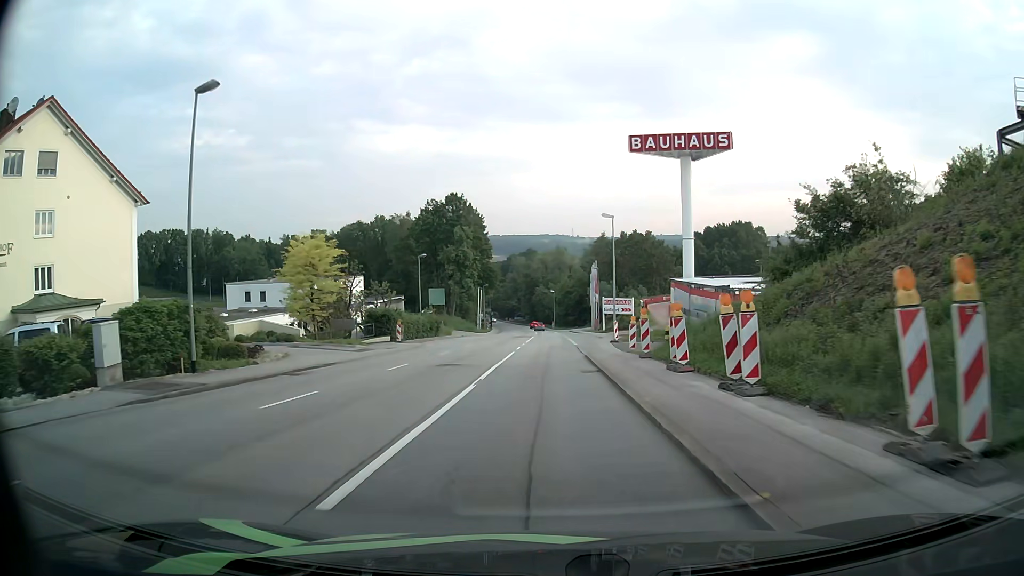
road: tertiary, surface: asphalt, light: Day
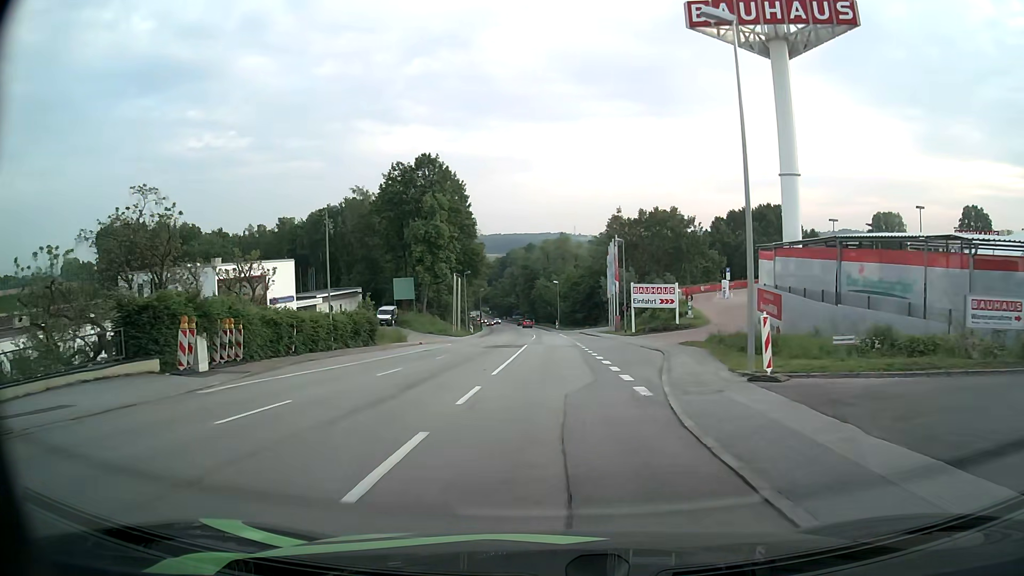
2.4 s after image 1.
(0.0, +28.9) m; 0°
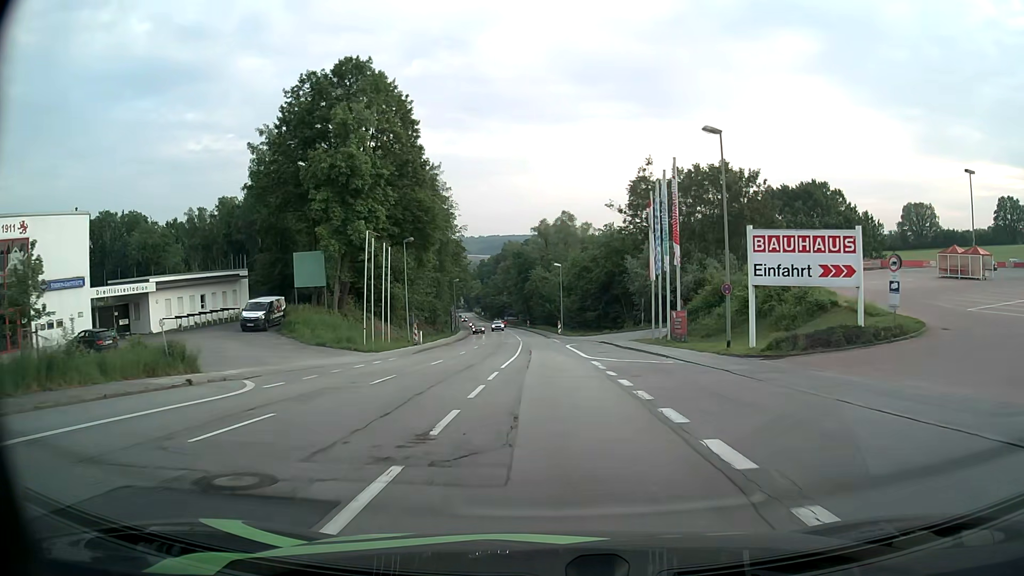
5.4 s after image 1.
(-0.1, +36.3) m; 0°
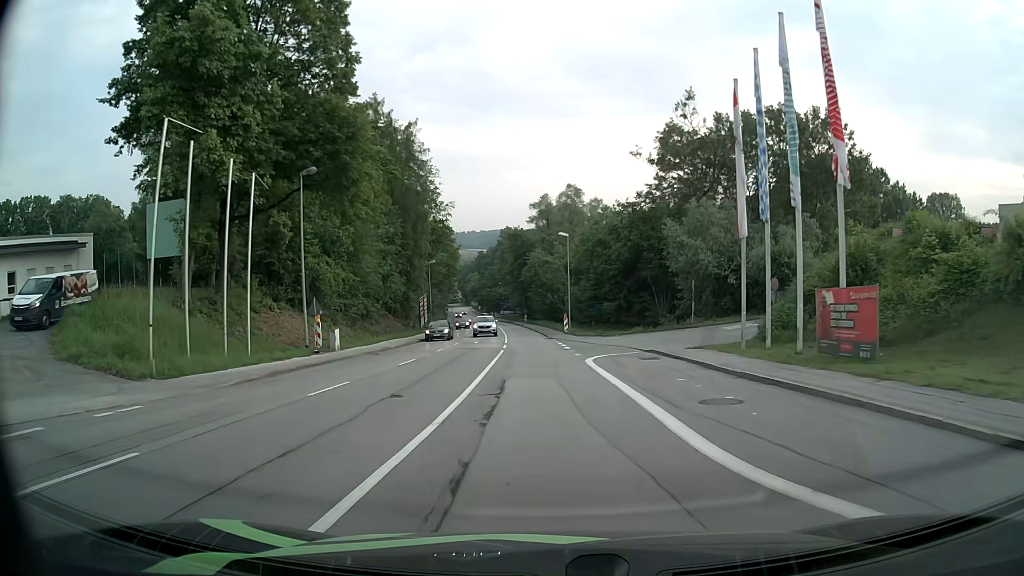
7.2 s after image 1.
(-0.1, +22.7) m; 0°
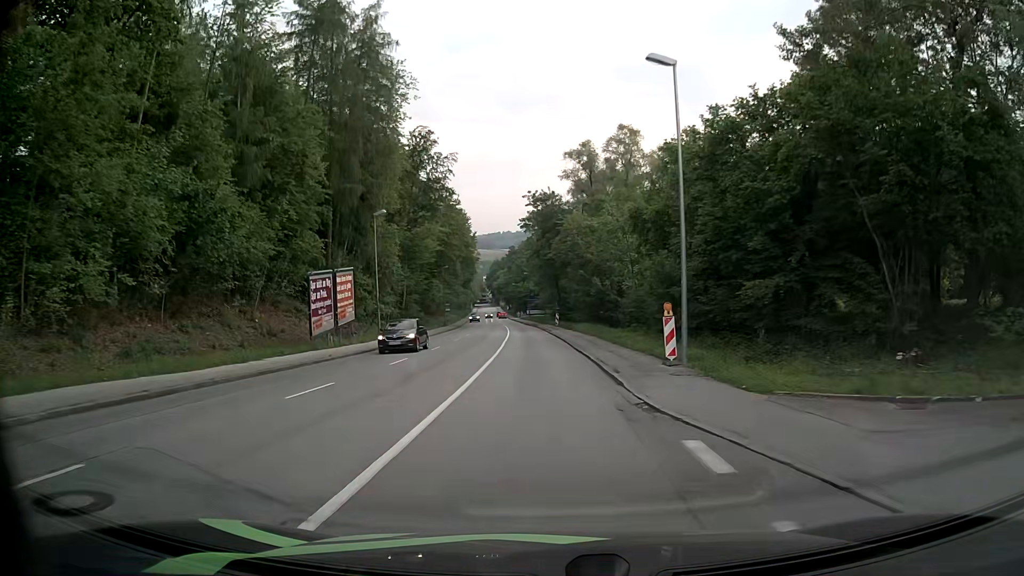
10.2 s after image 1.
(-0.7, +37.3) m; -3°
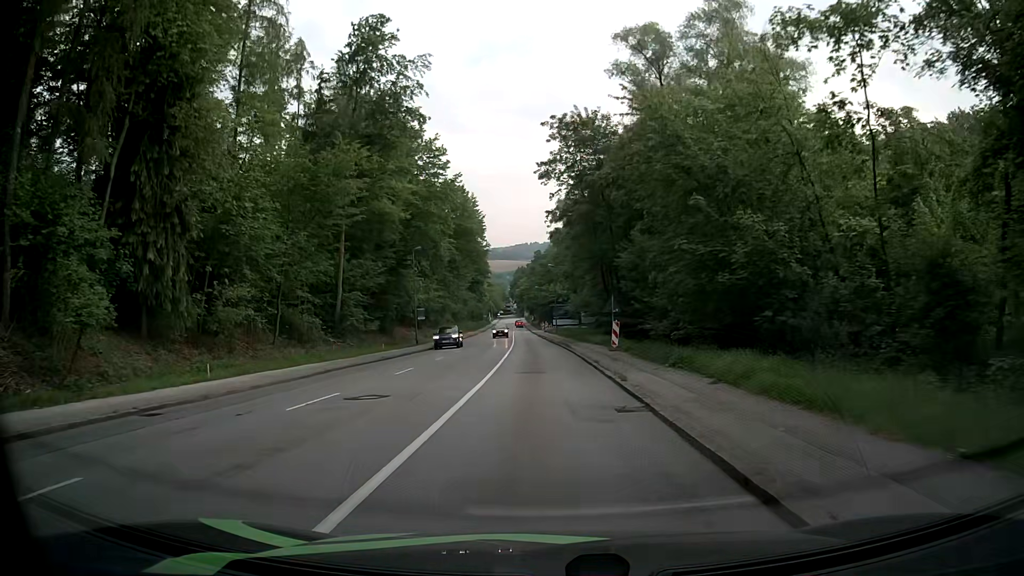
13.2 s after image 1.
(-0.8, +36.6) m; -3°
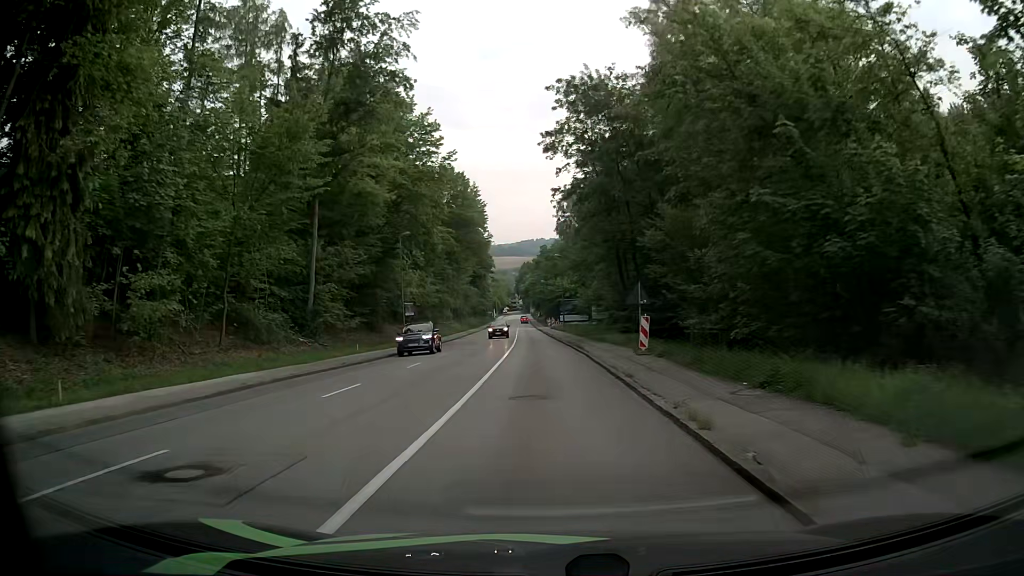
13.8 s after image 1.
(+0.1, +7.3) m; 0°
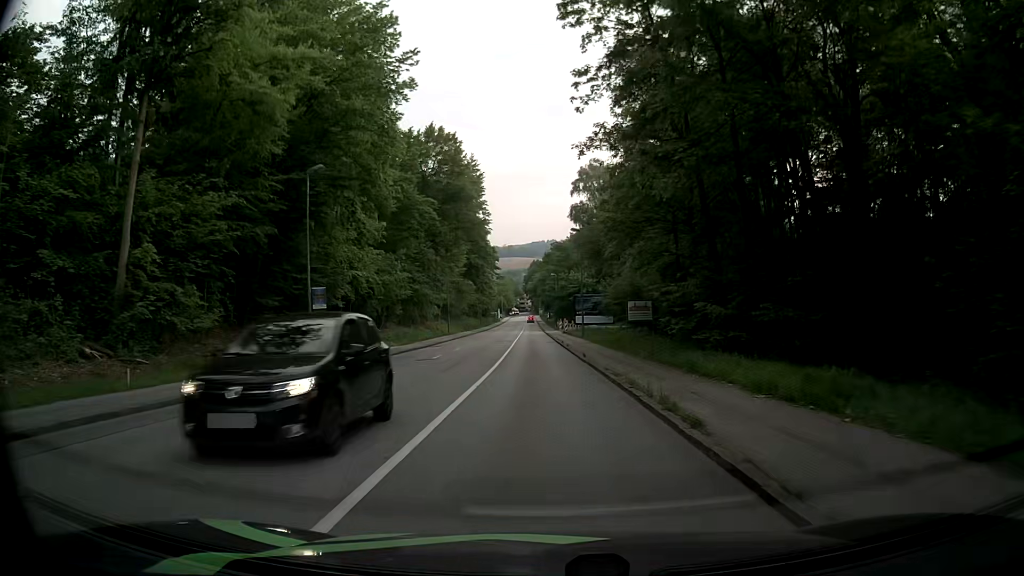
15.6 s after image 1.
(-0.2, +21.7) m; -1°
(0, +10) (0, +20) (0, +30) (-1, +40) (-1, +50) (-1, +60) (-2, +70) (-2, +80) (-2, +90) (-3, +100) m
